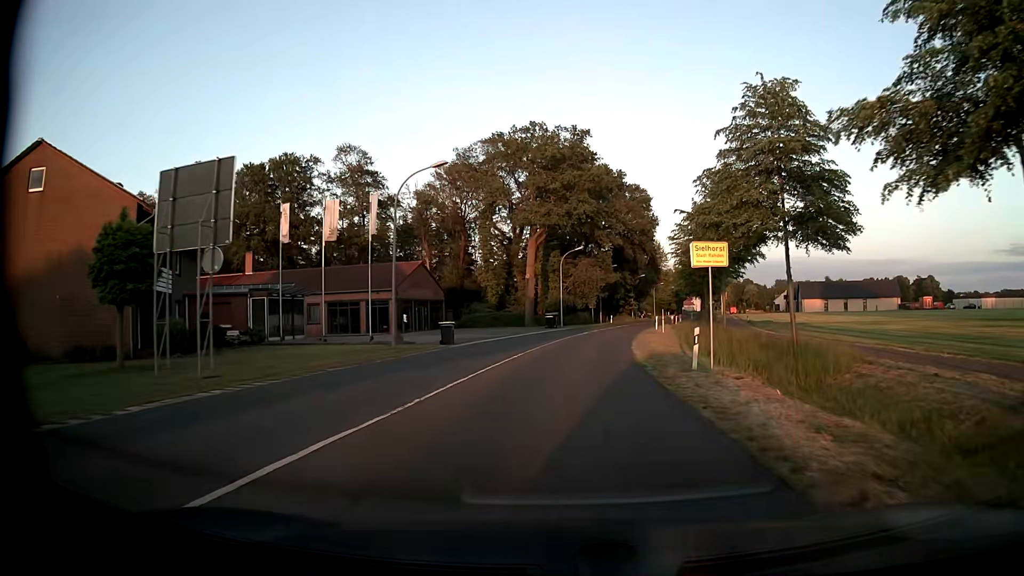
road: secondary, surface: asphalt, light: Day
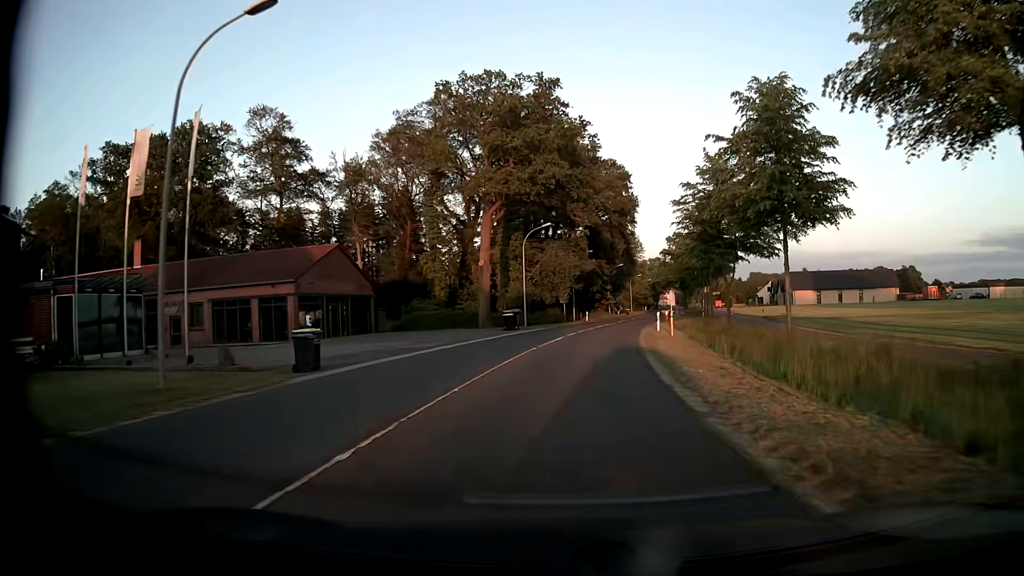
(+0.3, +15.2) m; +3°
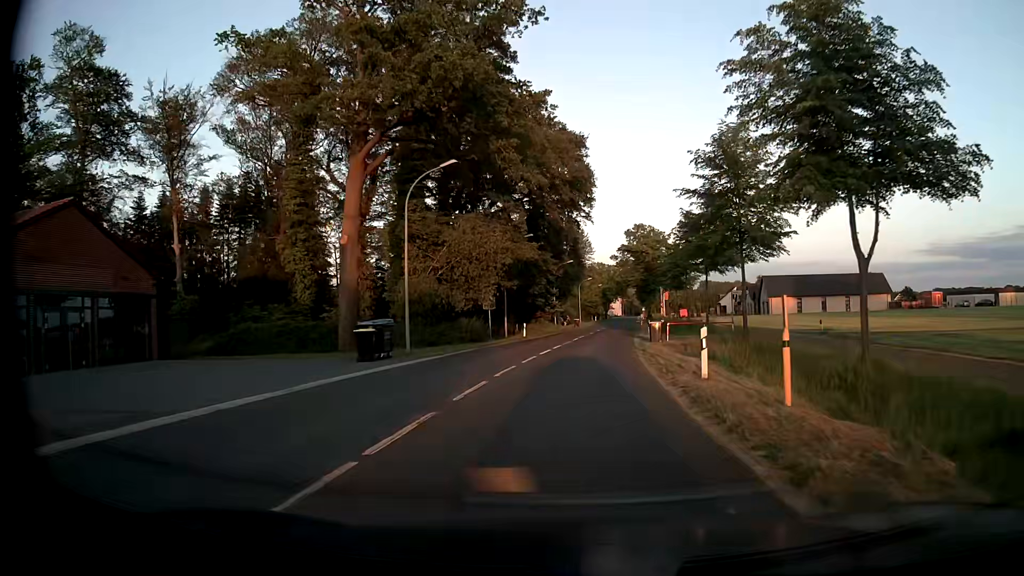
(+0.8, +23.0) m; +4°
(0, +10) (+1, +20) (+1, +30) (+2, +40) (+4, +50) (+5, +60) (+6, +70) (+8, +80) (+9, +90) (+10, +99) m
